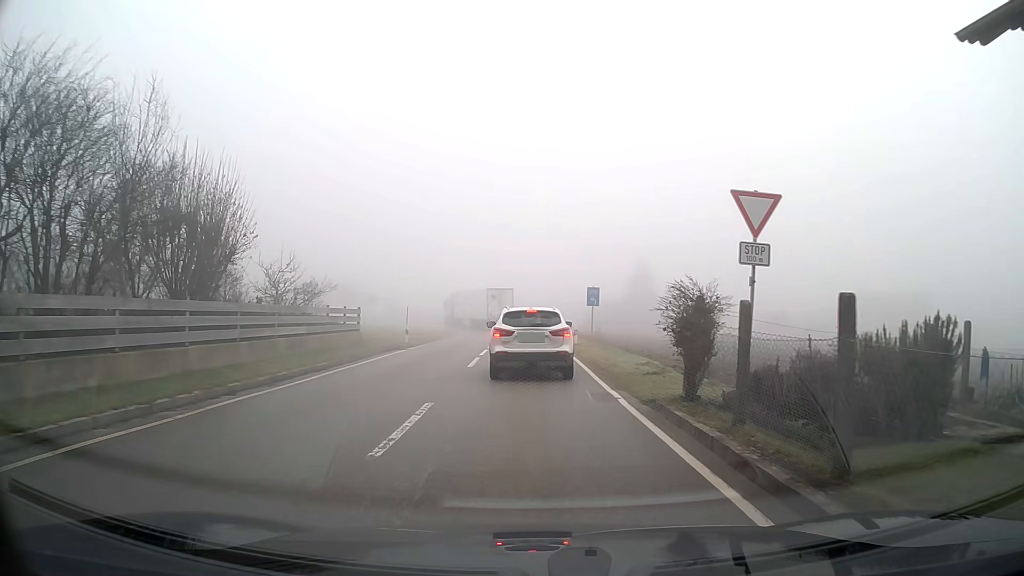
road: tertiary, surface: asphalt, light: Day
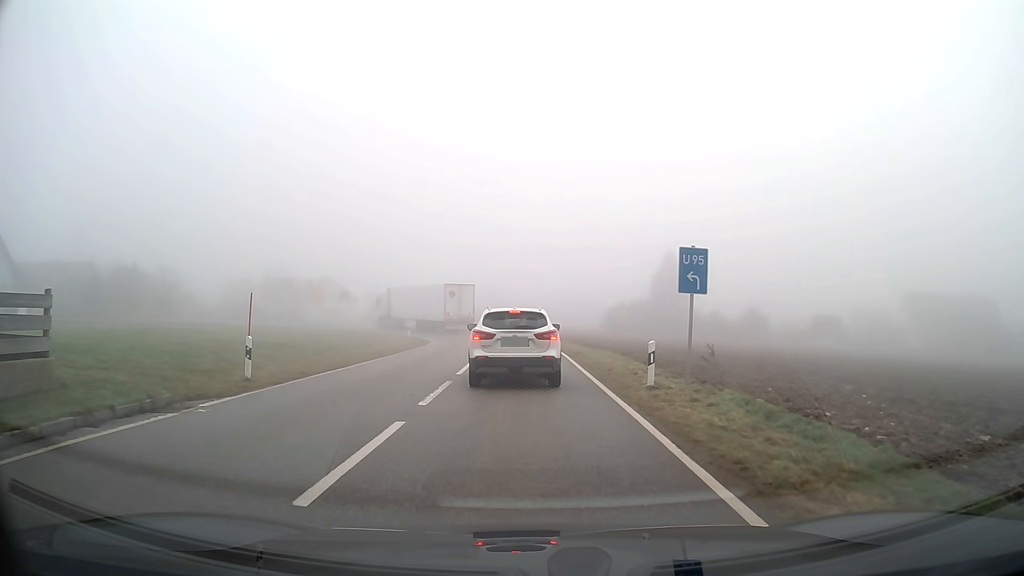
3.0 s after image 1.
(-0.2, +19.1) m; -1°
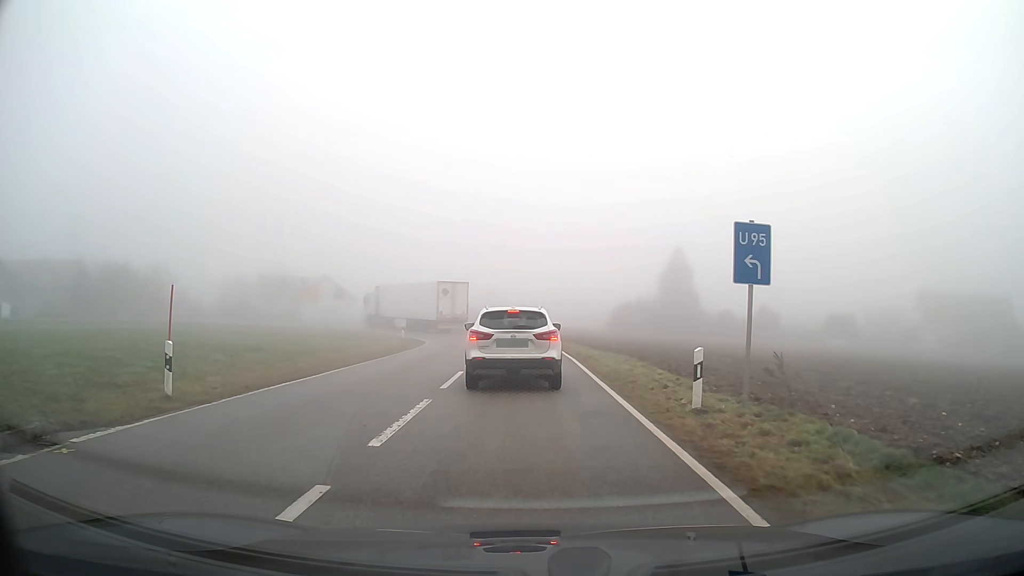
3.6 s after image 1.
(0.0, +3.4) m; 0°
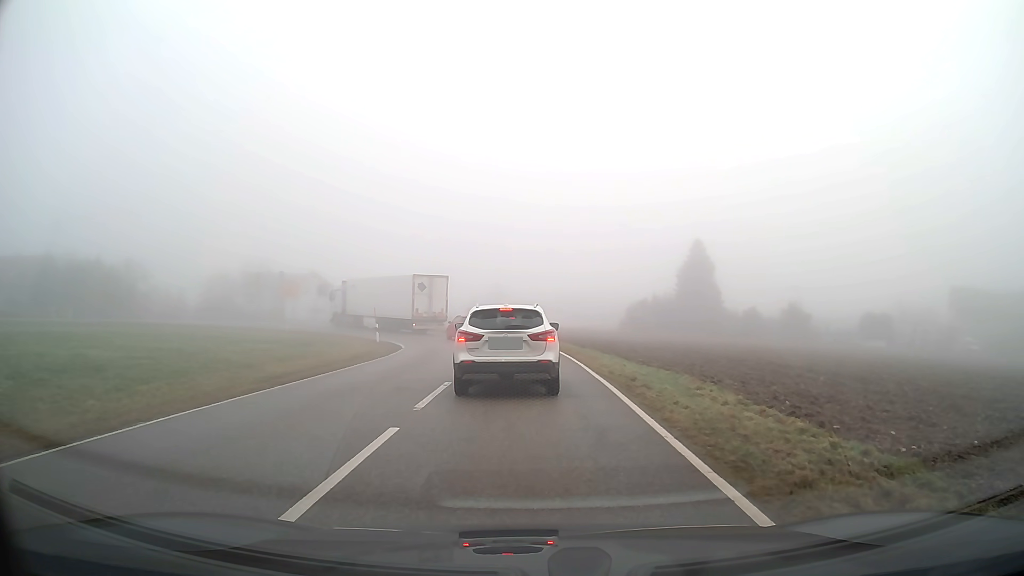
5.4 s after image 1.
(0.0, +8.7) m; 0°
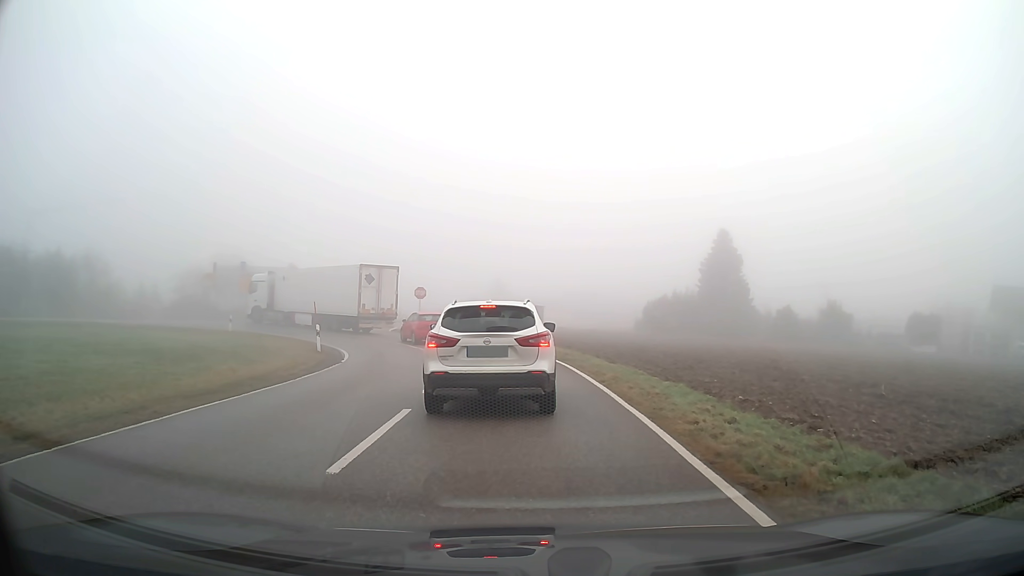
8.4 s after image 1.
(0.0, +10.4) m; -1°
(0, +10) (-1, +20) (-4, +30) (-8, +39) (-11, +48) (-13, +58) (-9, +67) (-3, +75) (+3, +83) (+10, +91) m
